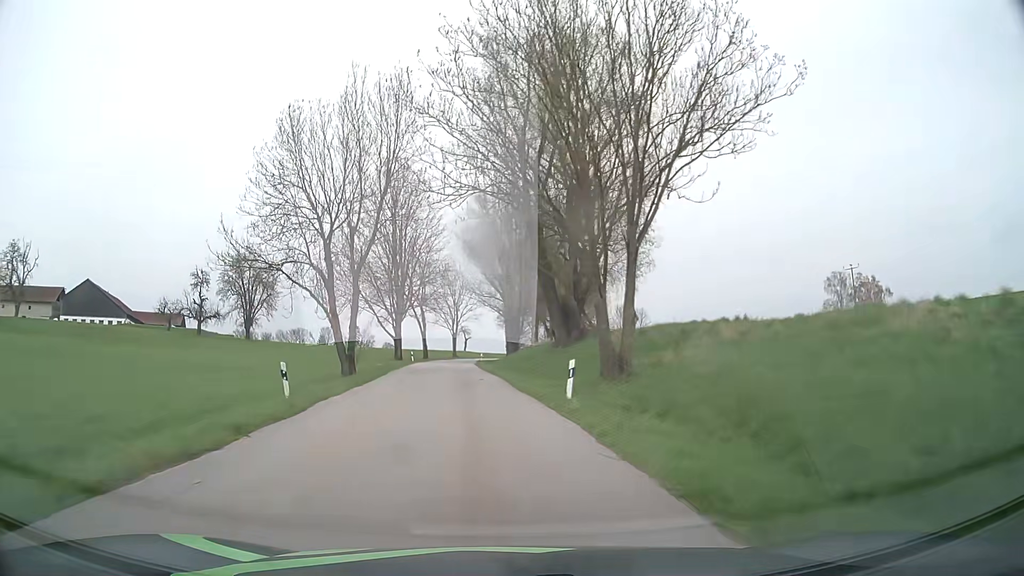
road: tertiary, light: Day
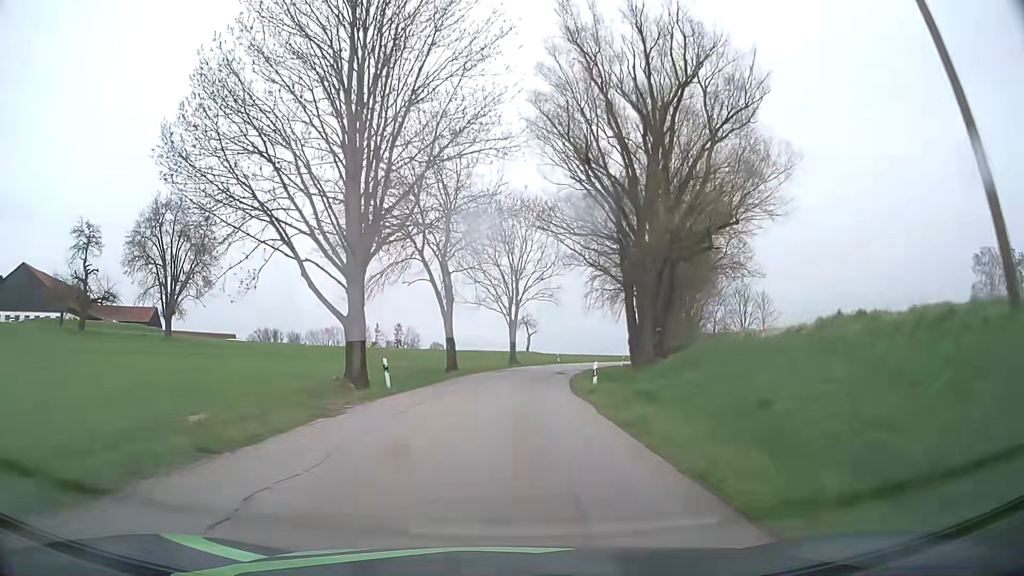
(-3.5, +45.0) m; -5°
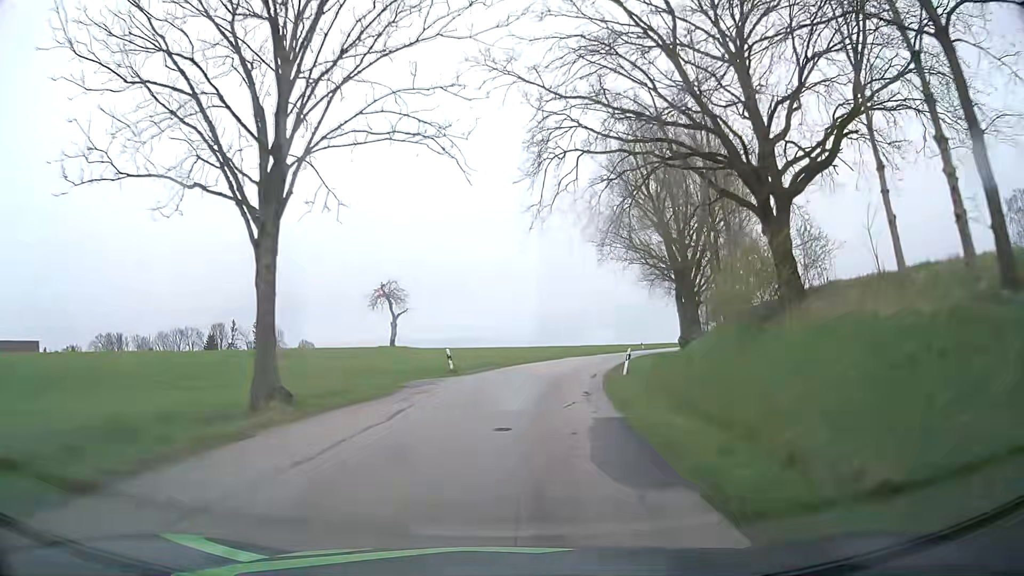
(+2.5, +44.8) m; +9°
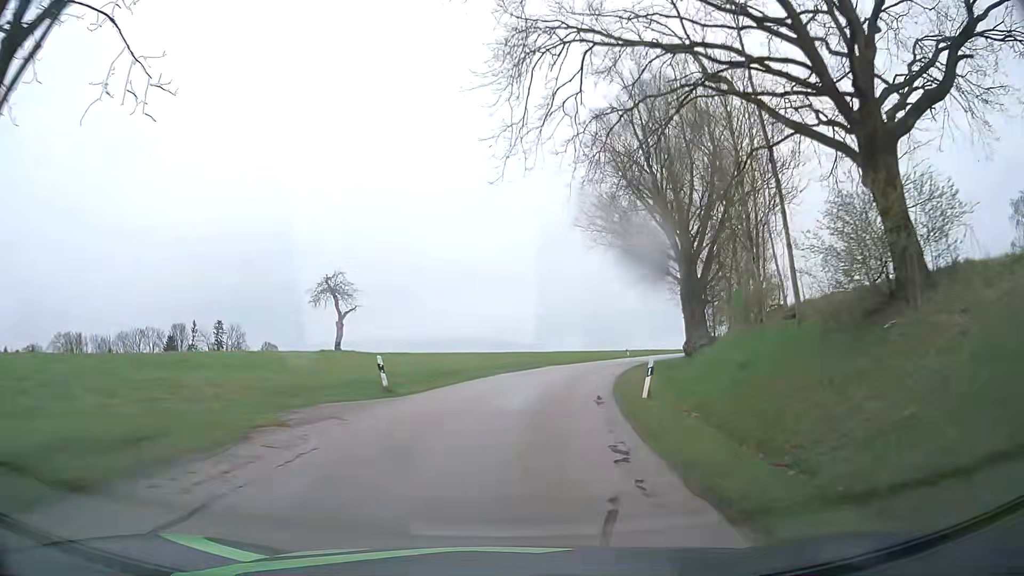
(+0.2, +8.9) m; +2°
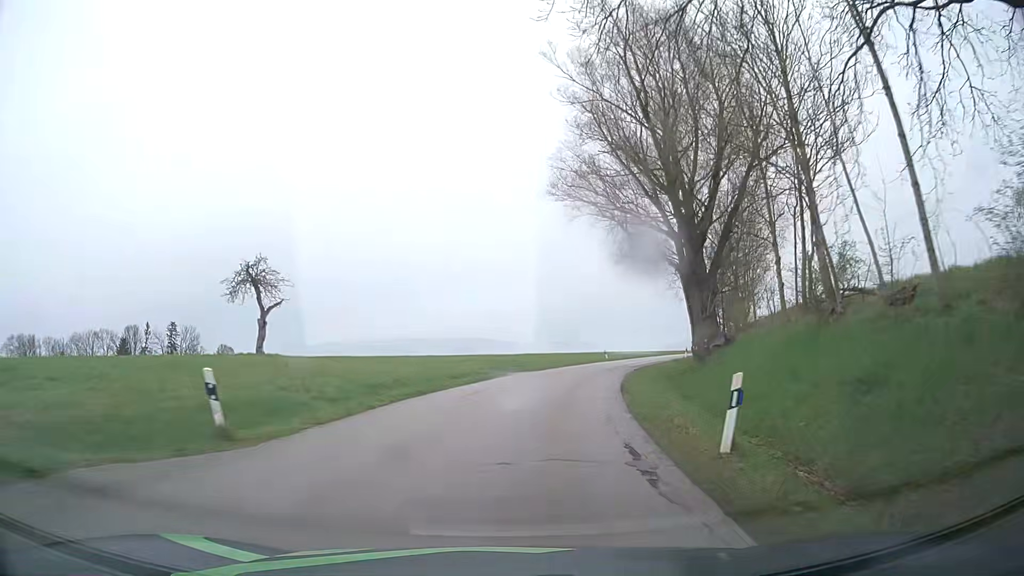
(+0.3, +8.9) m; +4°
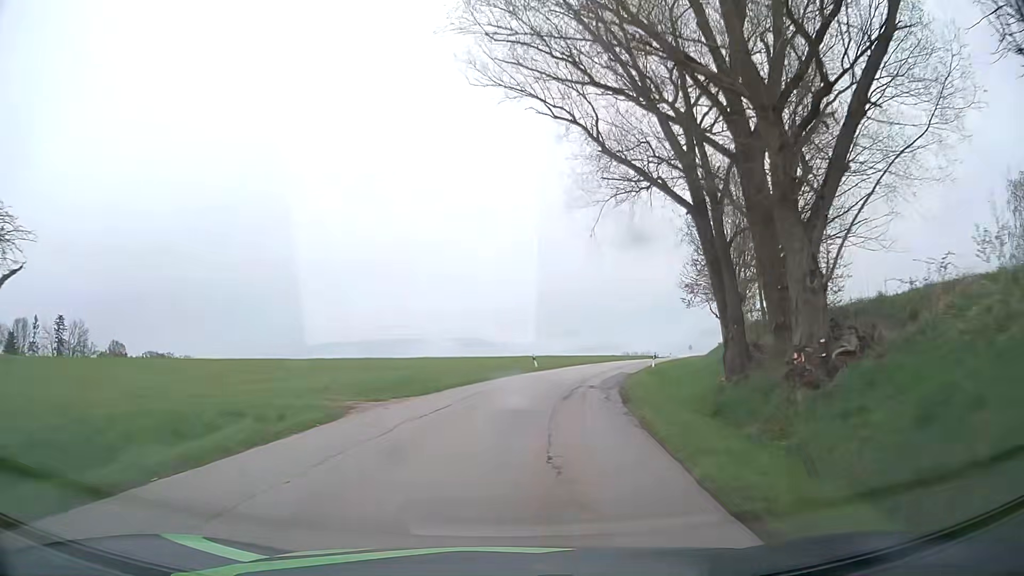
(+1.1, +17.7) m; +8°
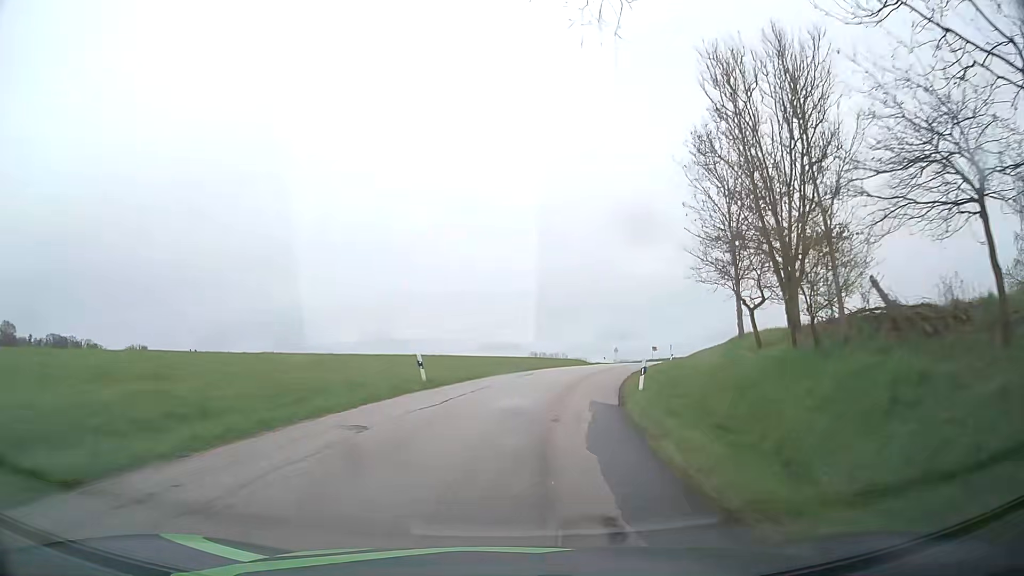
(+1.3, +17.7) m; +9°
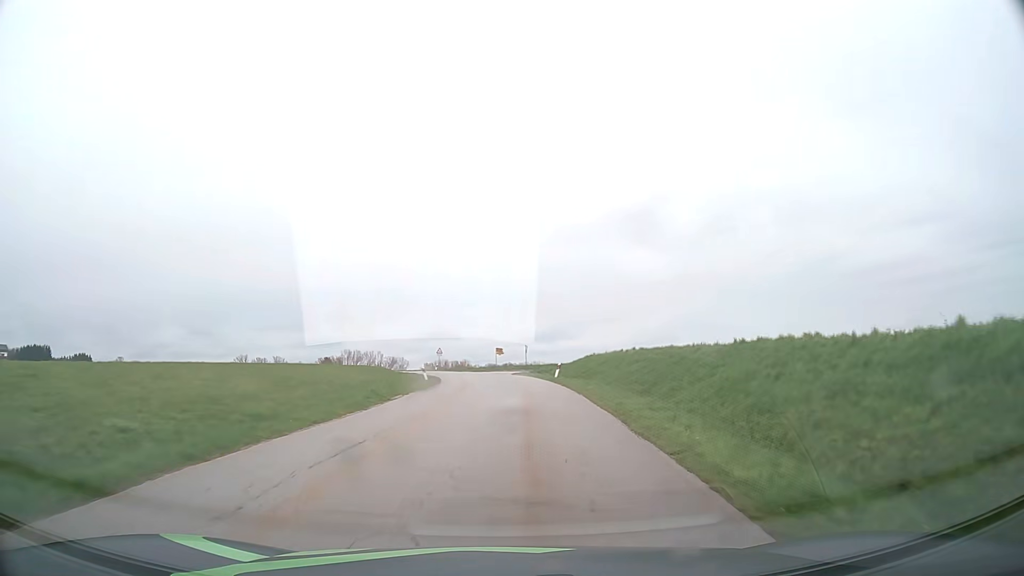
(+4.4, +35.1) m; +15°
(0, +10) (0, +20) (0, +30) (0, +40) (-1, +50) (-2, +60) (-5, +70) (-7, +79) (-11, +89) (-15, +98) m
